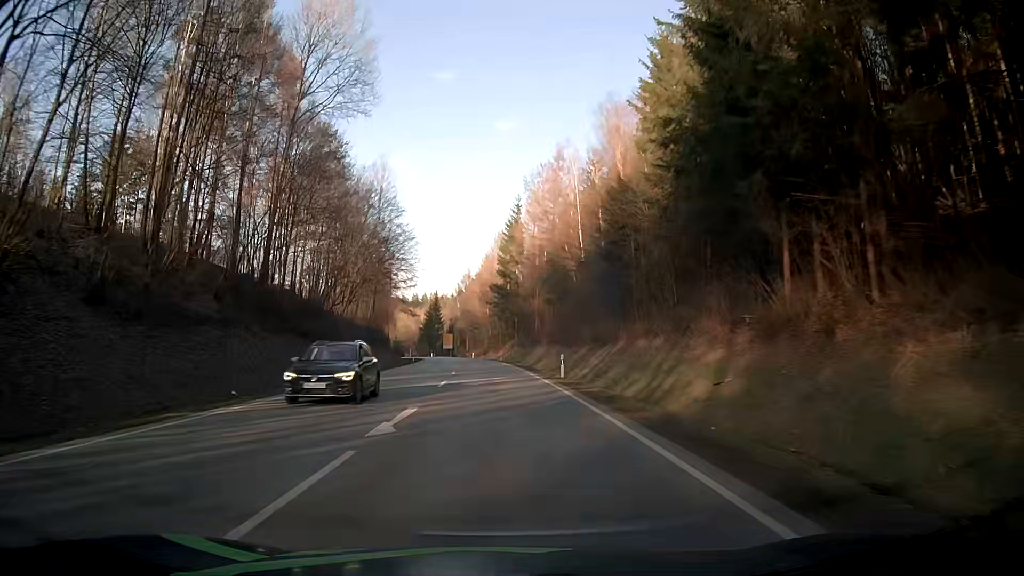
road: secondary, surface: asphalt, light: Day
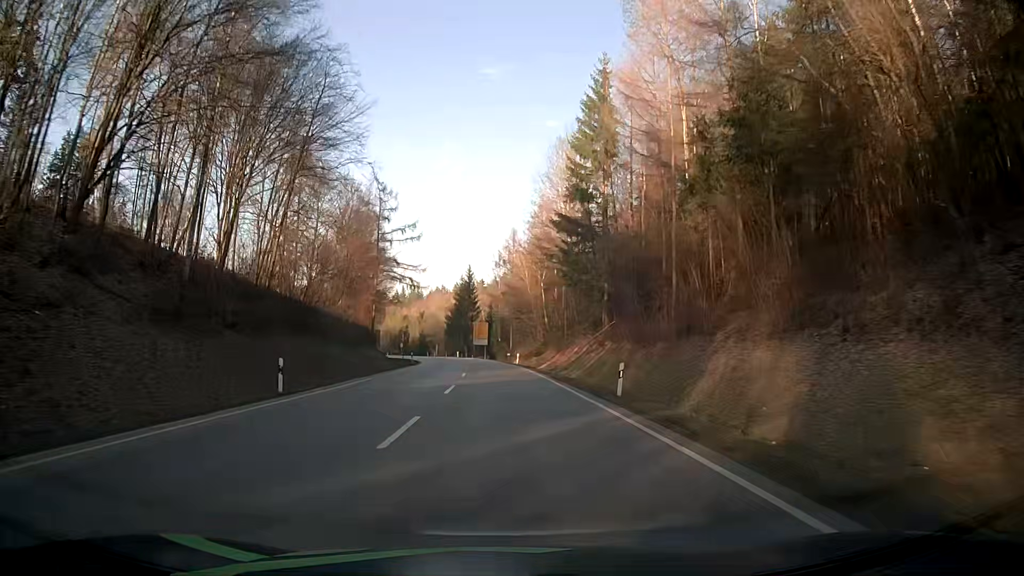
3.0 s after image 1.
(-2.2, +58.7) m; -4°
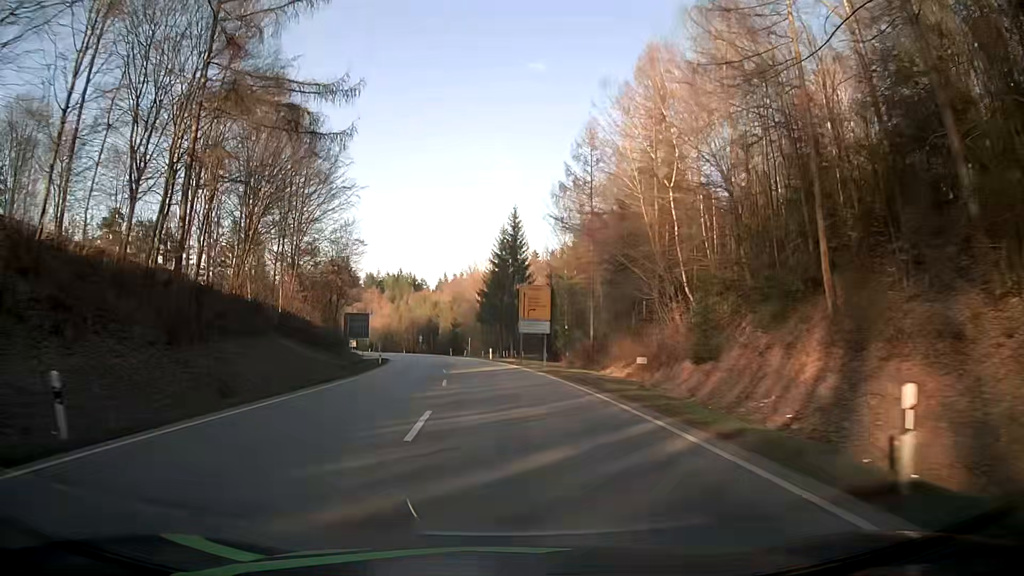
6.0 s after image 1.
(-1.5, +59.0) m; -4°
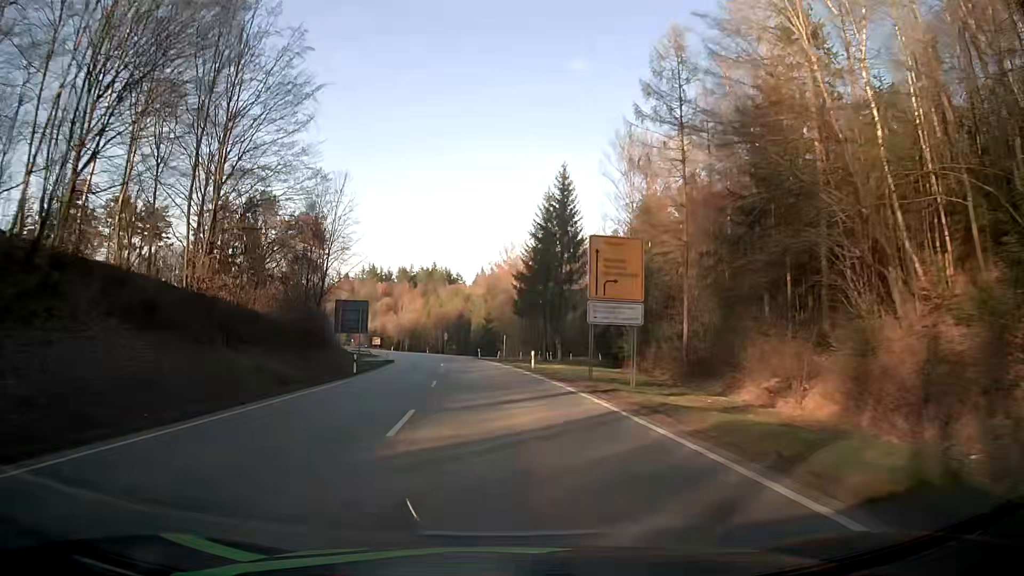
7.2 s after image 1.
(-0.7, +23.3) m; -4°
(0, +10) (-1, +20) (-1, +30) (-2, +40) (-3, +50) (-4, +60) (-5, +70) (-7, +80) (-9, +89) (-11, +99) m
